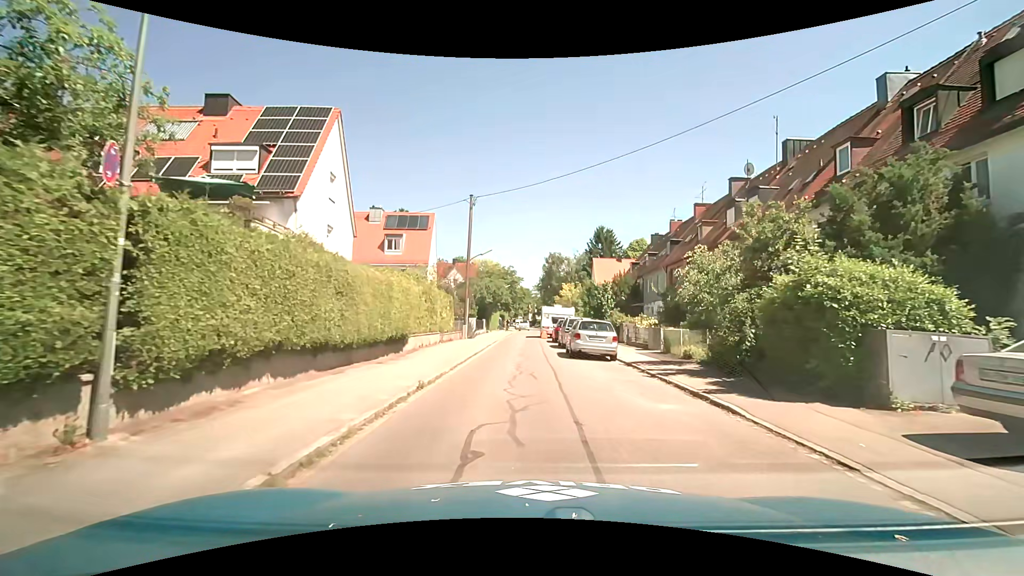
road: residential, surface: asphalt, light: Day
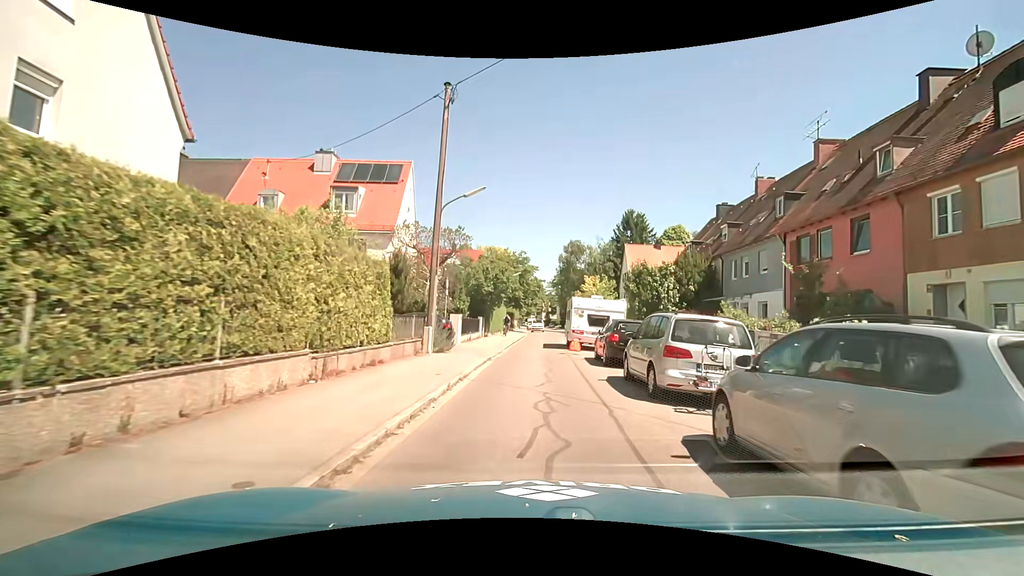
(-0.4, +16.0) m; -1°
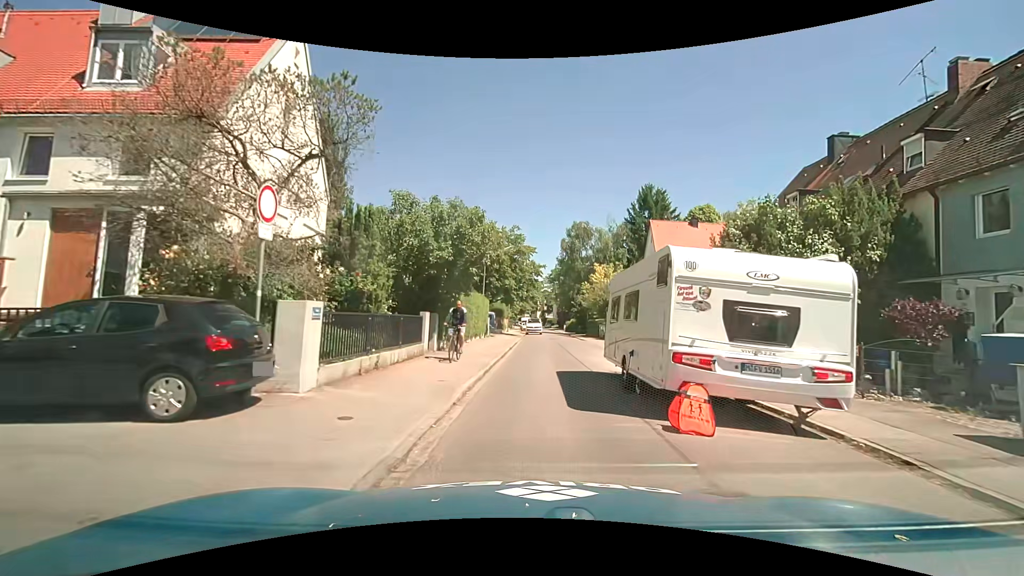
(-0.2, +16.4) m; -1°
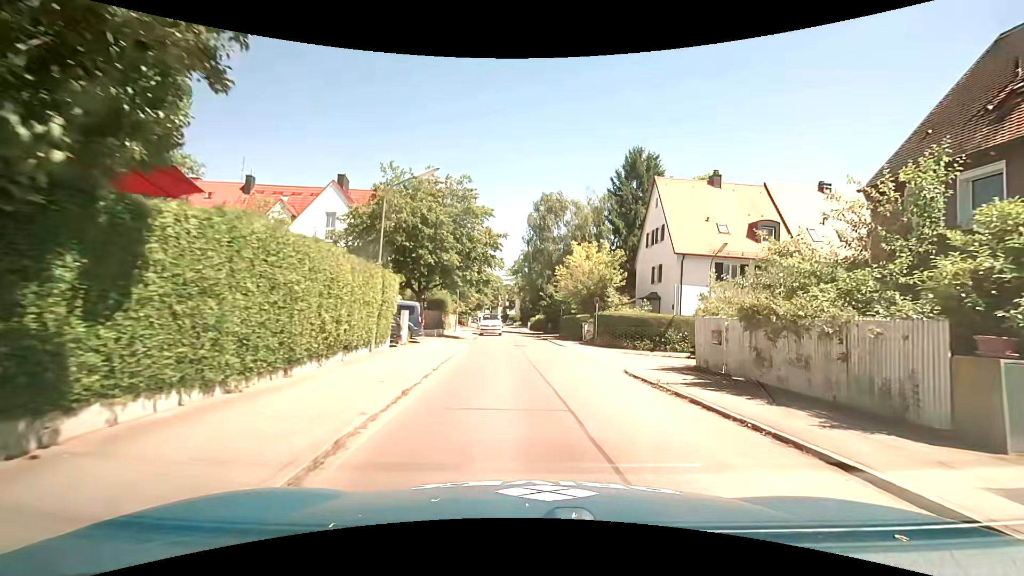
(+0.9, +15.8) m; +5°
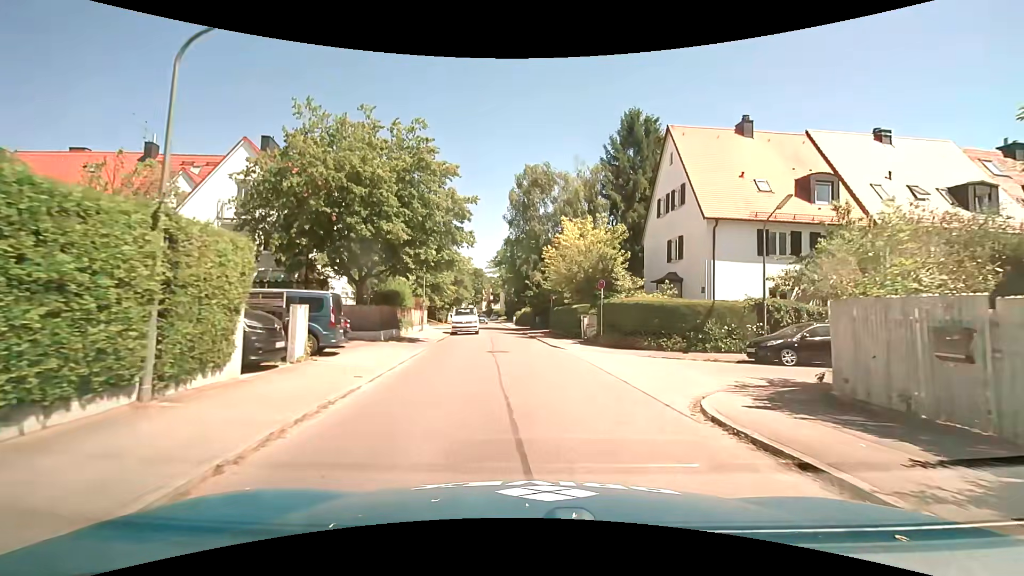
(+0.3, +8.3) m; +2°
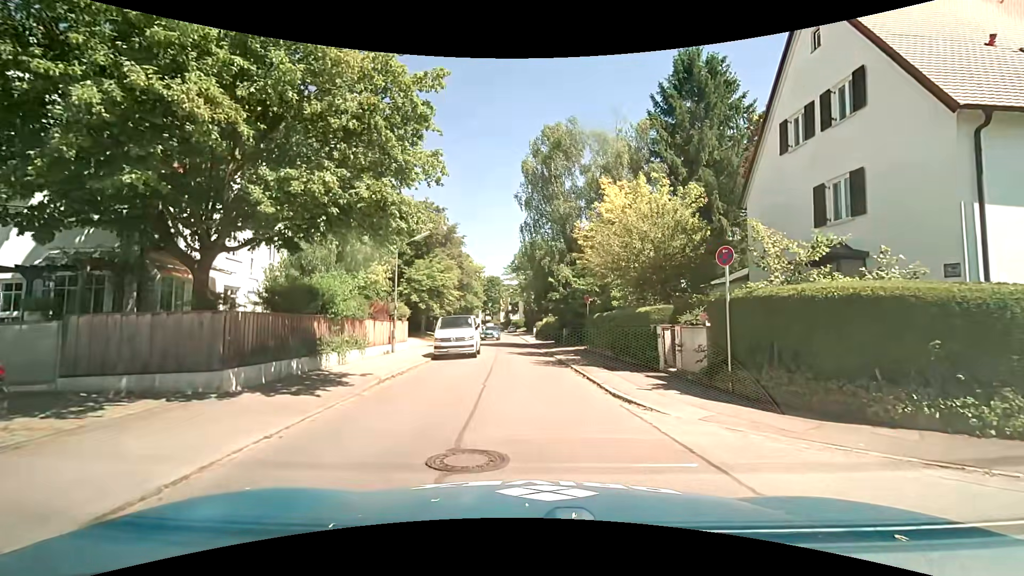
(-0.2, +12.5) m; -3°
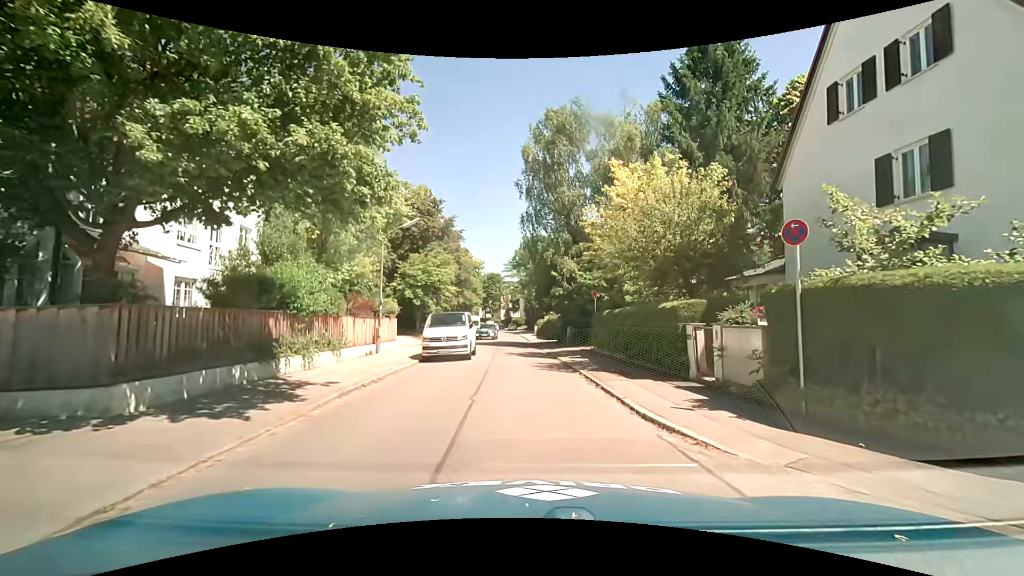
(0.0, +2.7) m; +1°
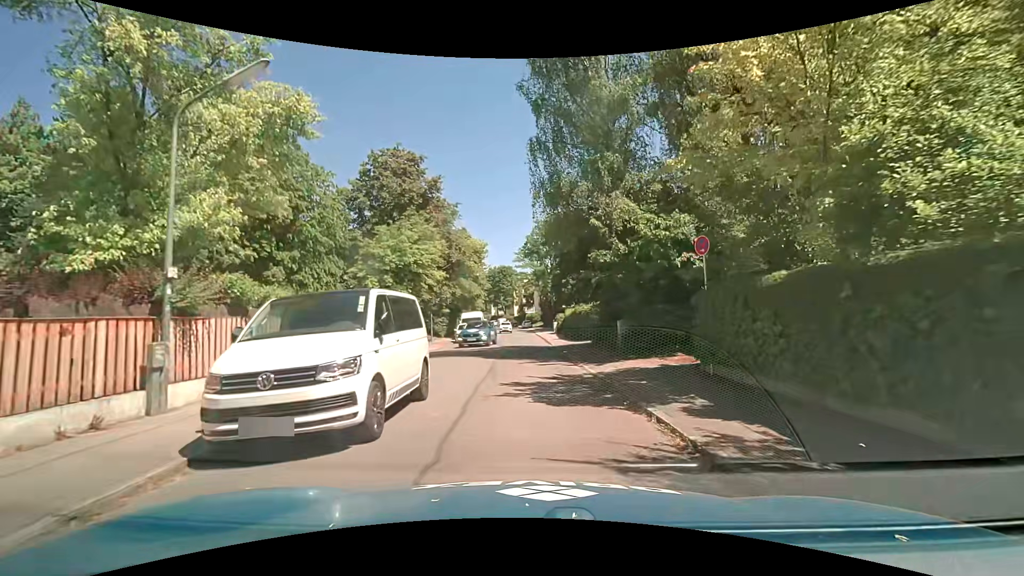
(-0.2, +13.8) m; -2°
(0, +10) (0, +20) (0, +30) (0, +40) (0, +50) (0, +60) (-1, +70) (-2, +80) (-3, +90) (-4, +100) m
